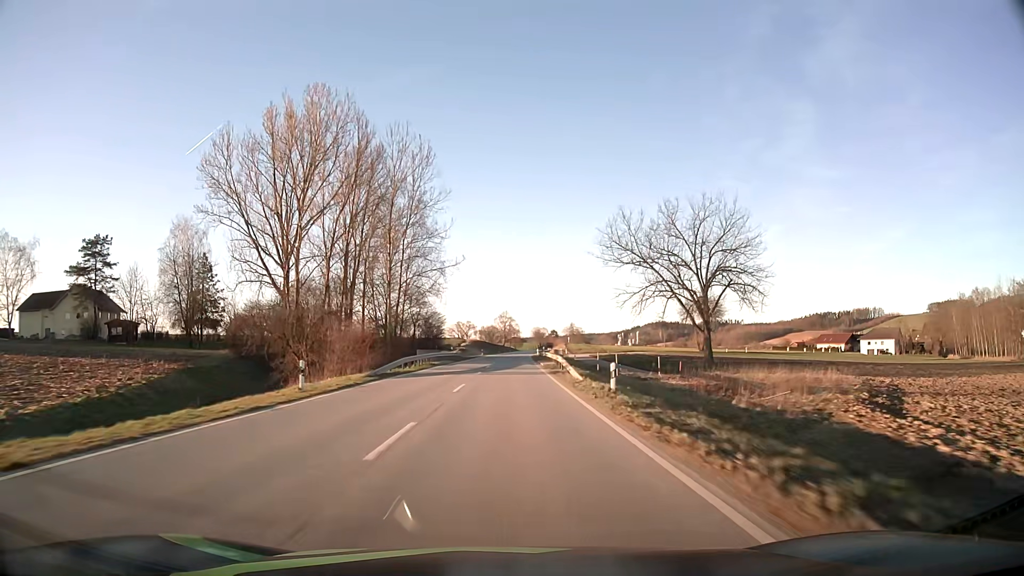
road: secondary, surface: asphalt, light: Day
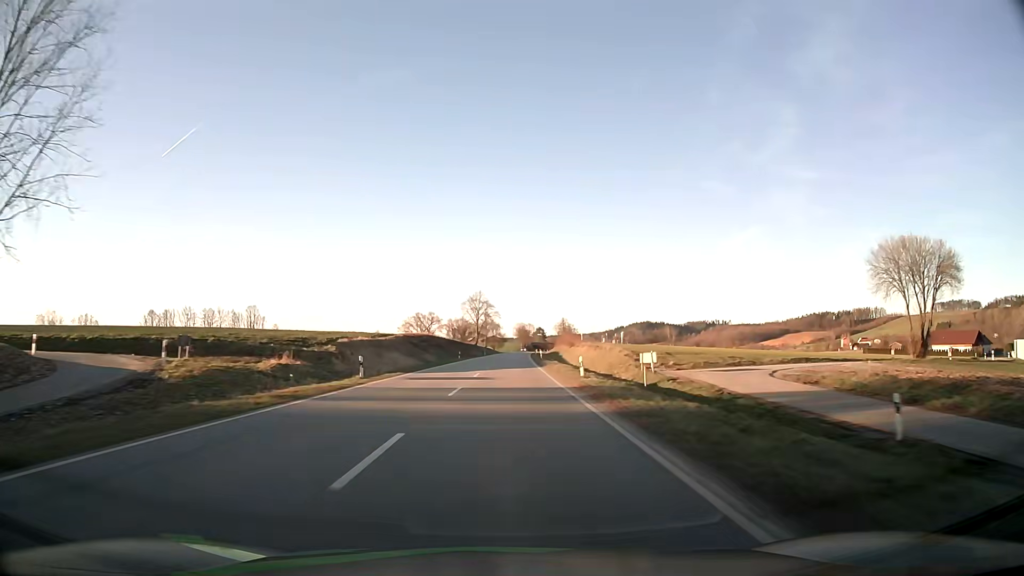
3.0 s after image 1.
(+1.3, +86.7) m; +2°
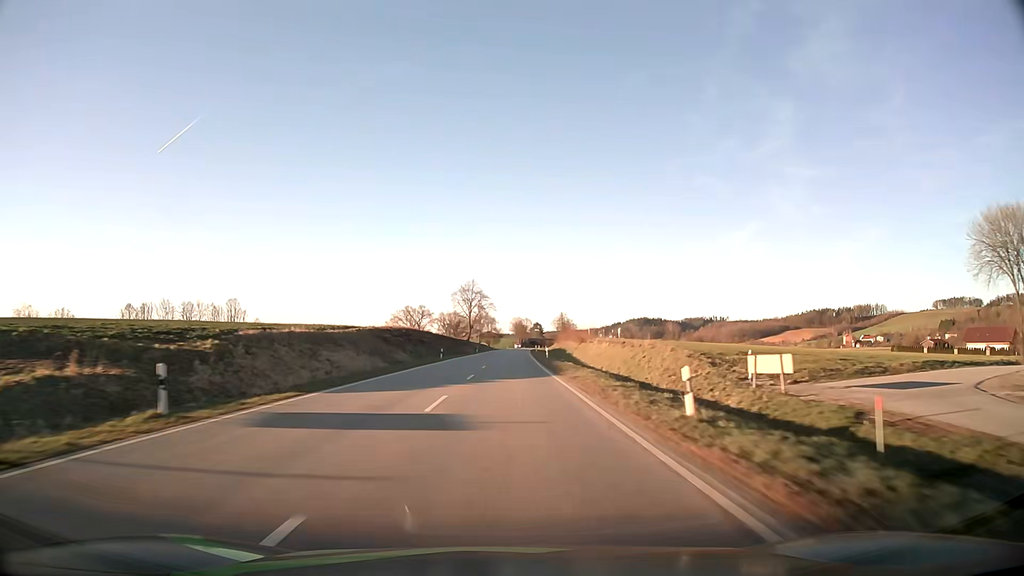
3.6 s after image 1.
(+0.1, +17.3) m; 0°
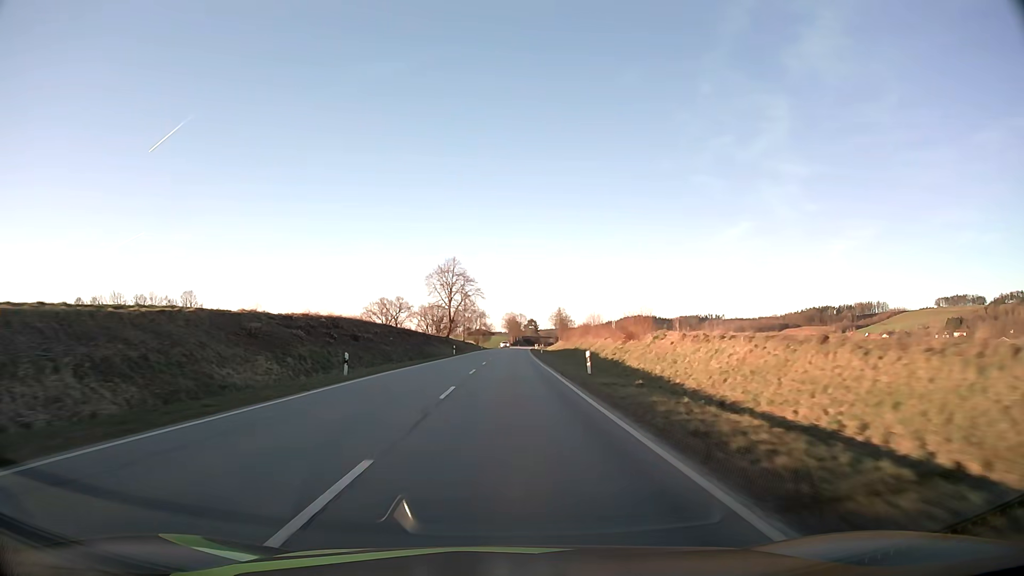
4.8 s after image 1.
(+0.2, +33.9) m; +1°
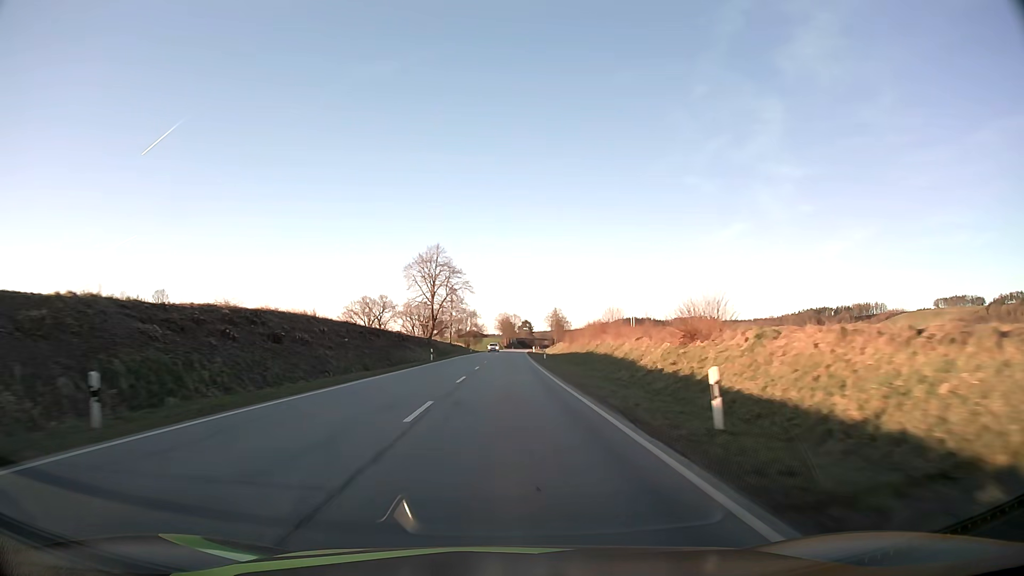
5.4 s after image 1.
(+0.1, +16.5) m; 0°
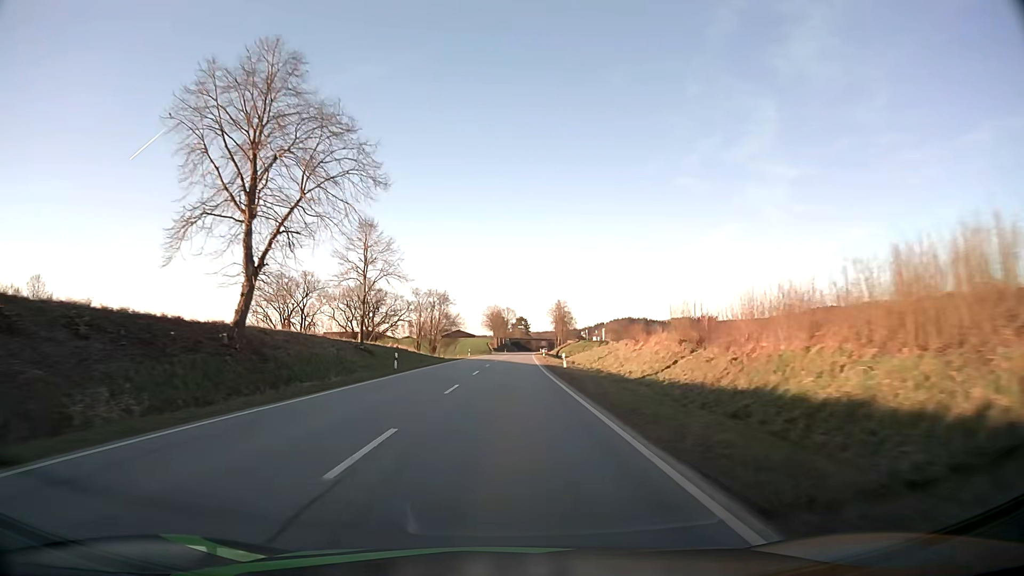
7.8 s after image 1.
(+0.5, +64.8) m; +1°
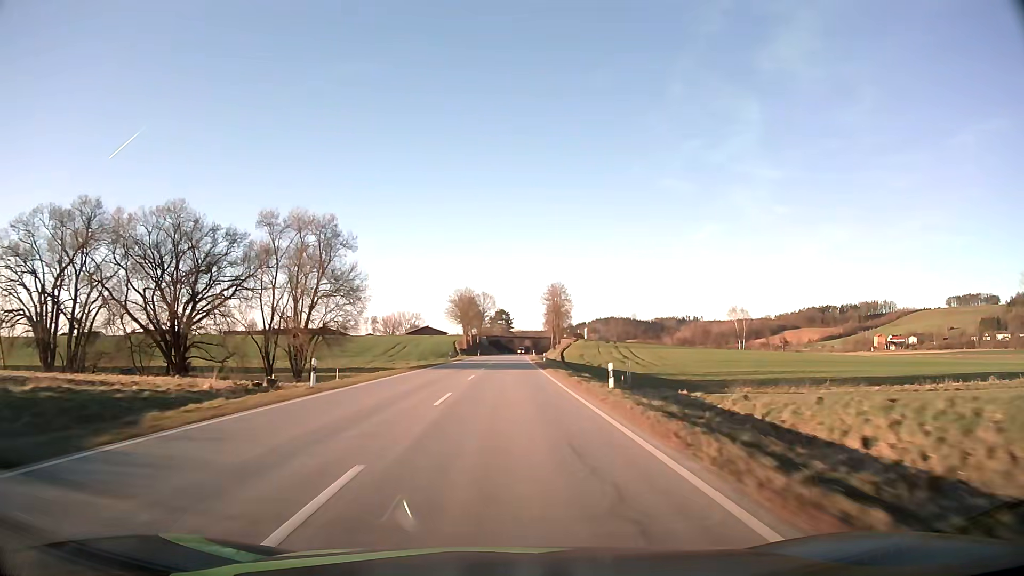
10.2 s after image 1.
(+0.8, +64.2) m; +2°
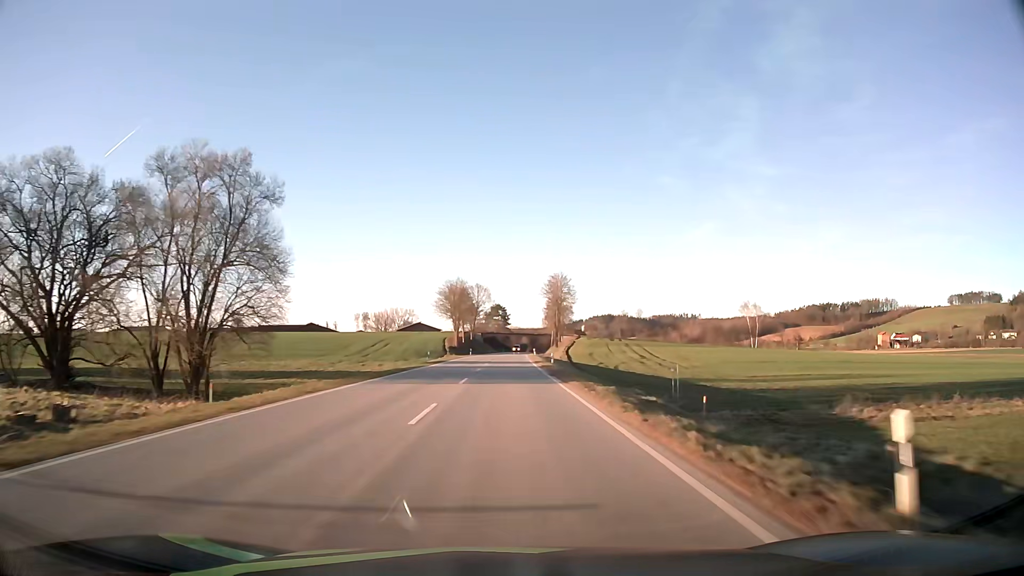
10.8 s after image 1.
(0.0, +16.0) m; 0°
(0, +10) (0, +20) (0, +30) (0, +40) (0, +50) (+1, +60) (+1, +70) (+1, +80) (+1, +90) (+1, +100) m
